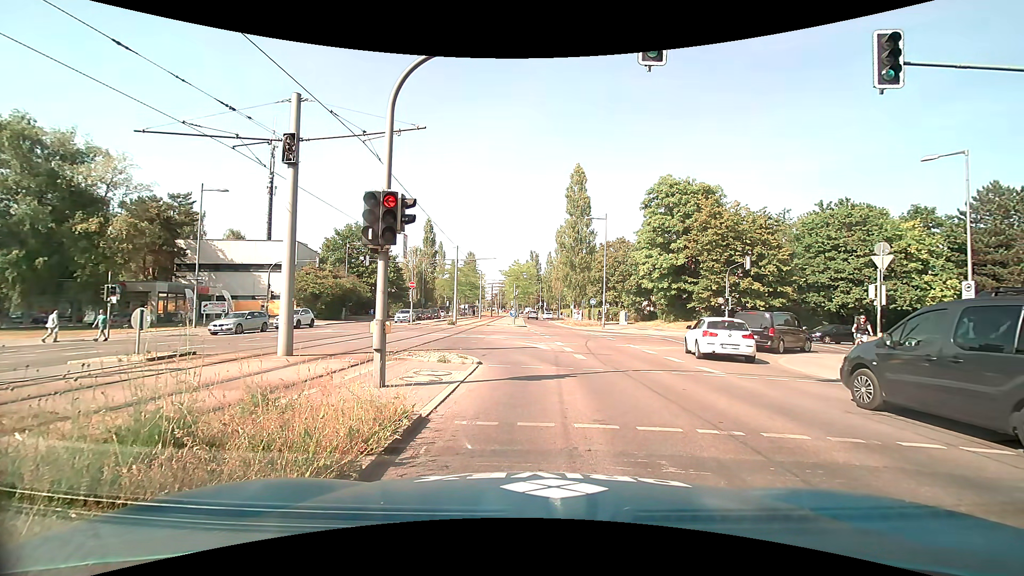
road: secondary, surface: asphalt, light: Day
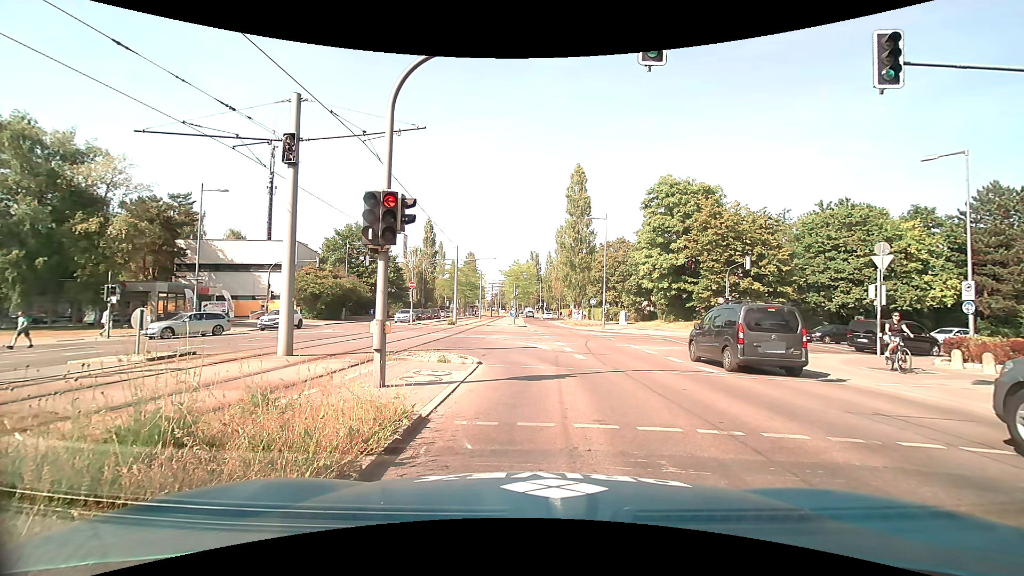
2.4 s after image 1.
(0.0, 0.0) m; 0°
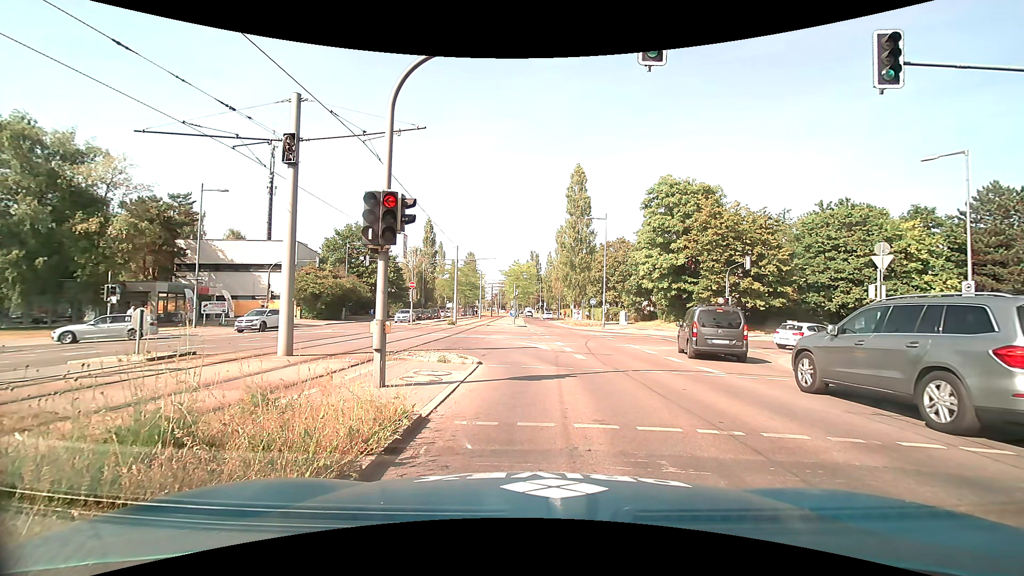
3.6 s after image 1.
(0.0, 0.0) m; 0°
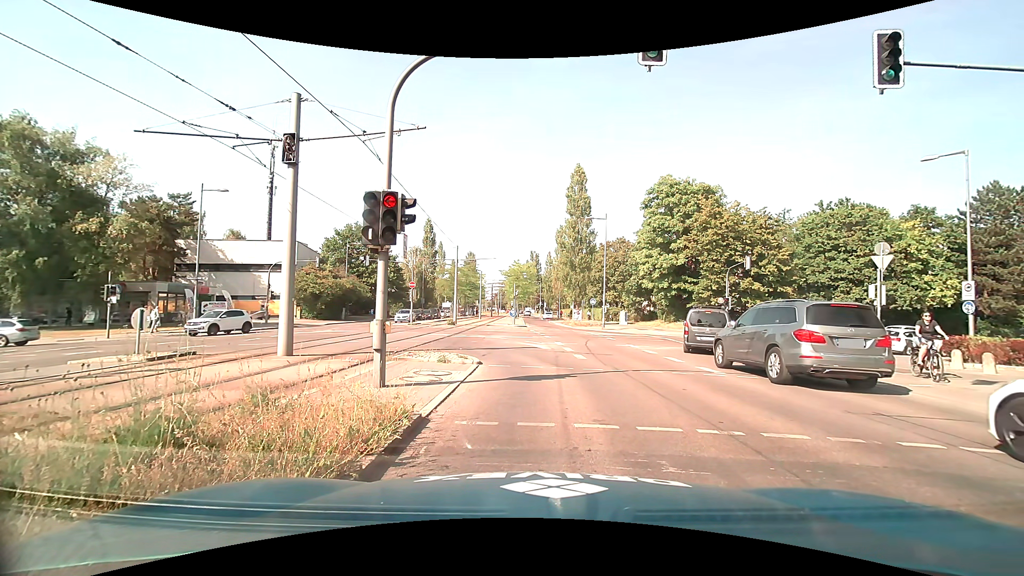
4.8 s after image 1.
(0.0, 0.0) m; 0°
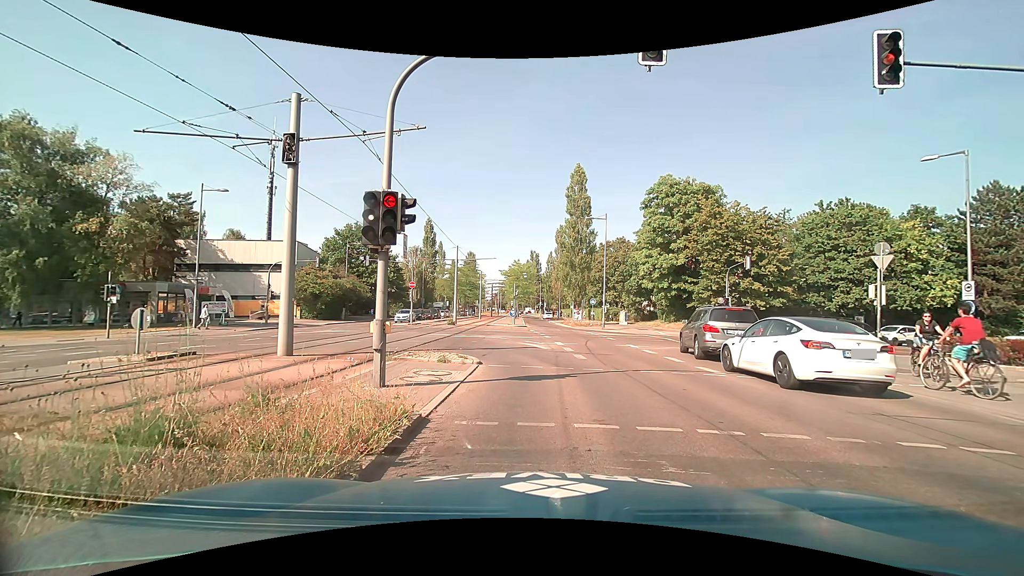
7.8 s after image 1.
(0.0, 0.0) m; 0°
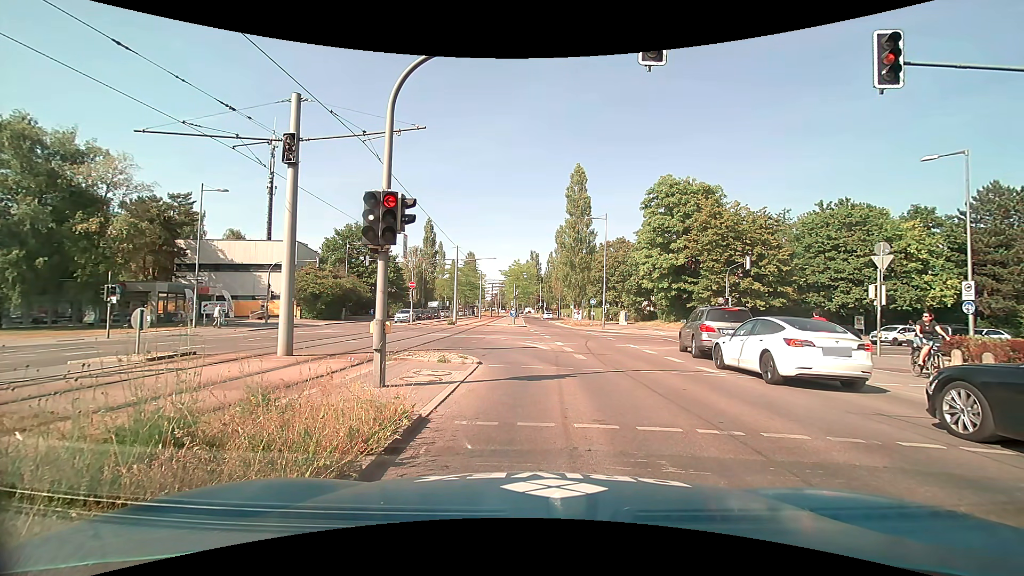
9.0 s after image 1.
(0.0, 0.0) m; 0°
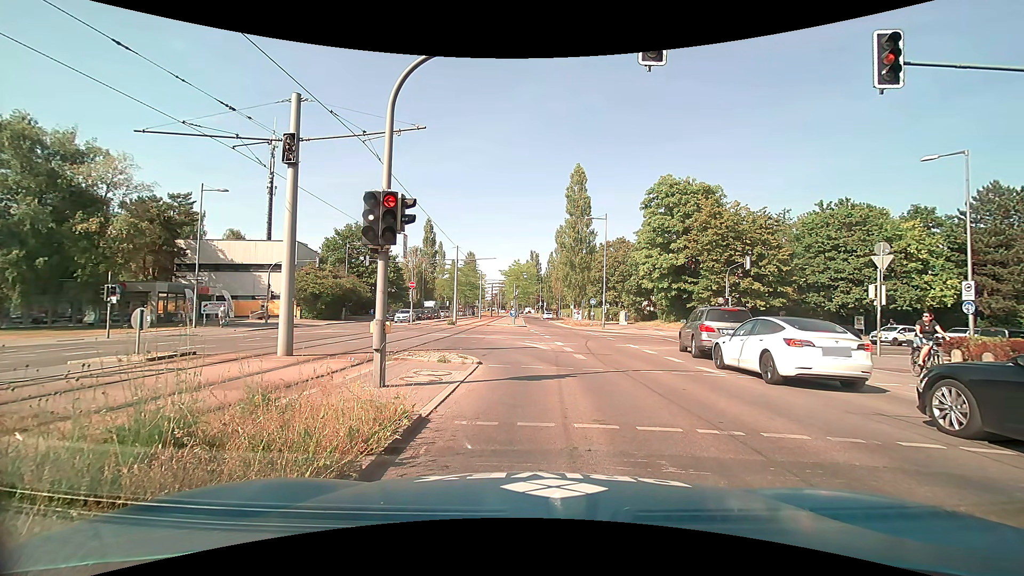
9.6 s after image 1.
(0.0, 0.0) m; 0°
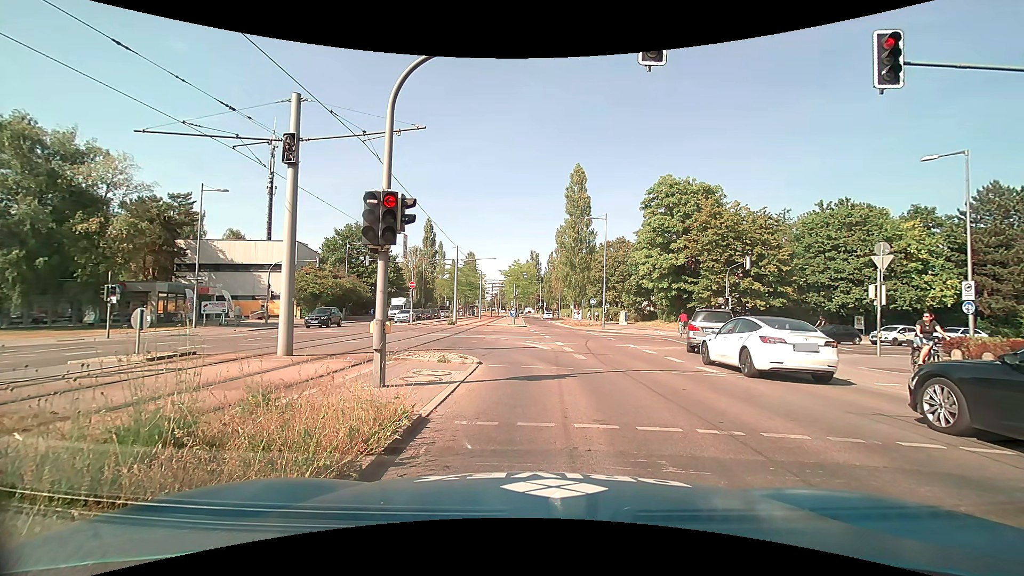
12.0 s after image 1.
(0.0, 0.0) m; 0°
